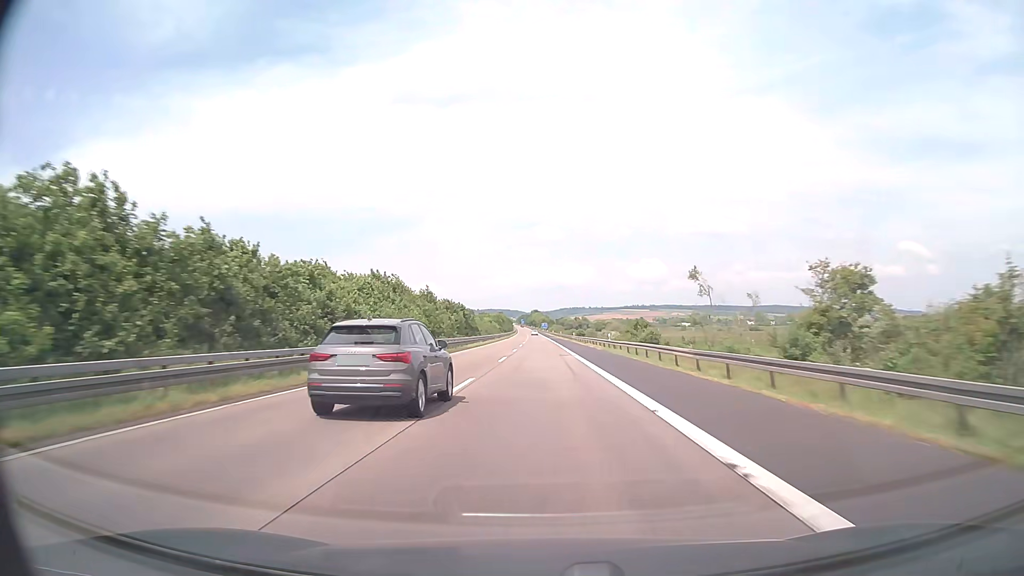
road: motorway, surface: asphalt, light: Day
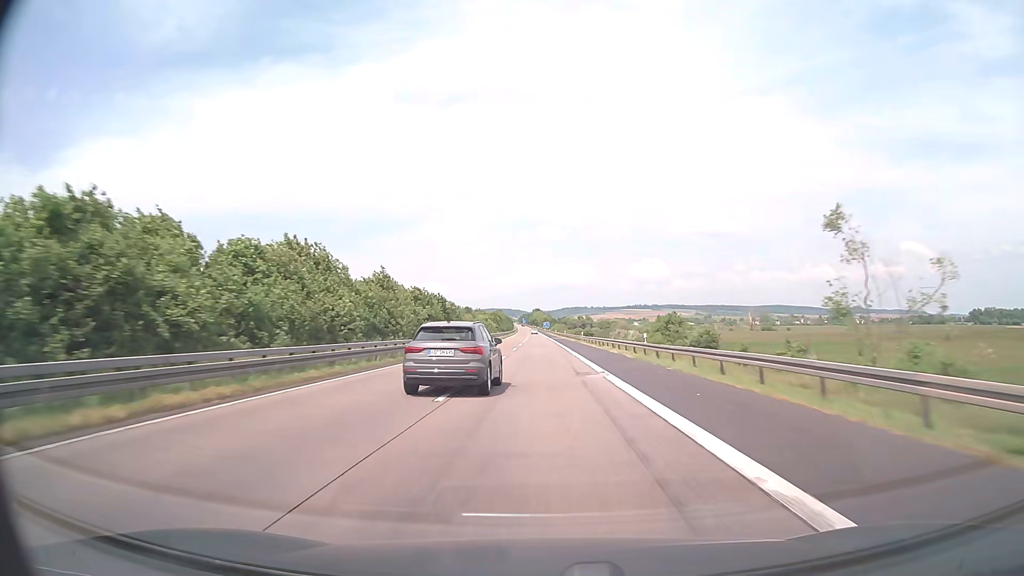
(0.0, +19.0) m; 0°
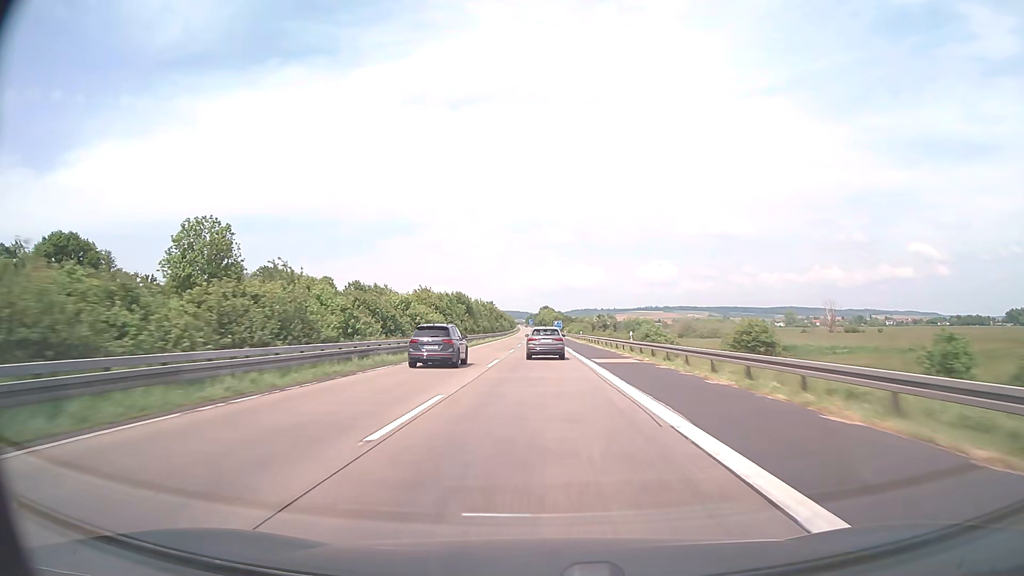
(-0.5, +95.0) m; -1°
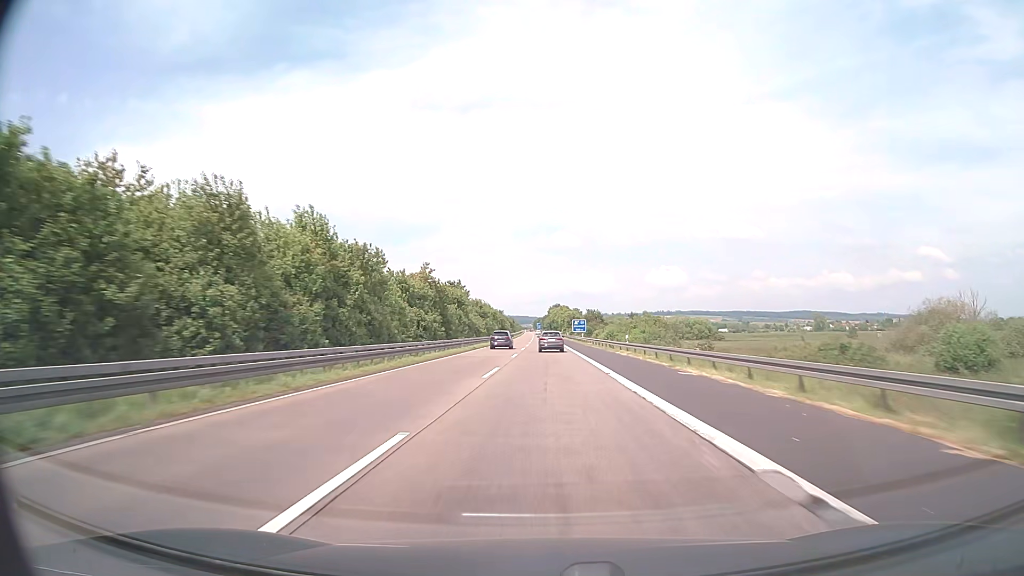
(-0.7, +94.9) m; -1°
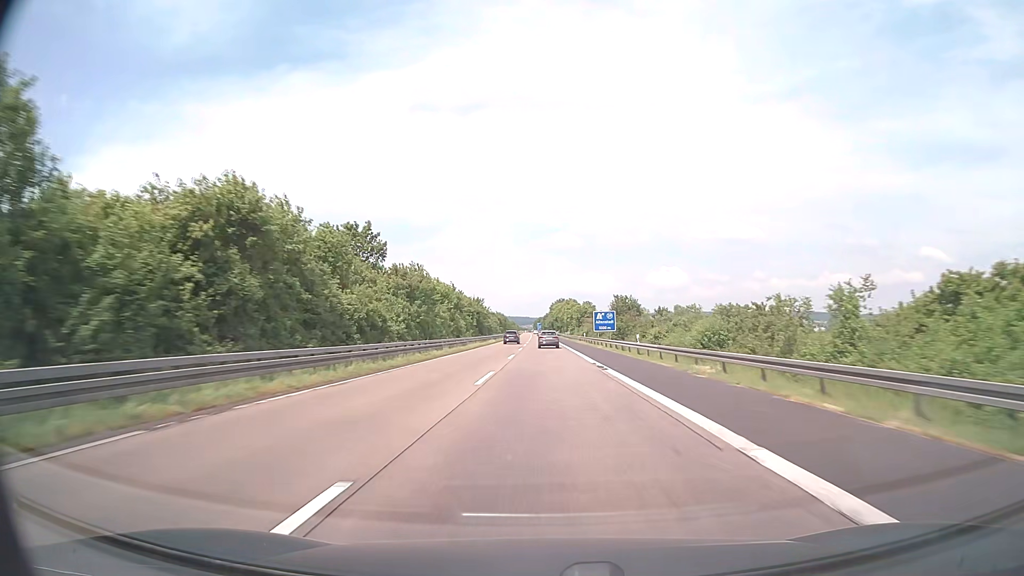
(-0.1, +57.0) m; 0°
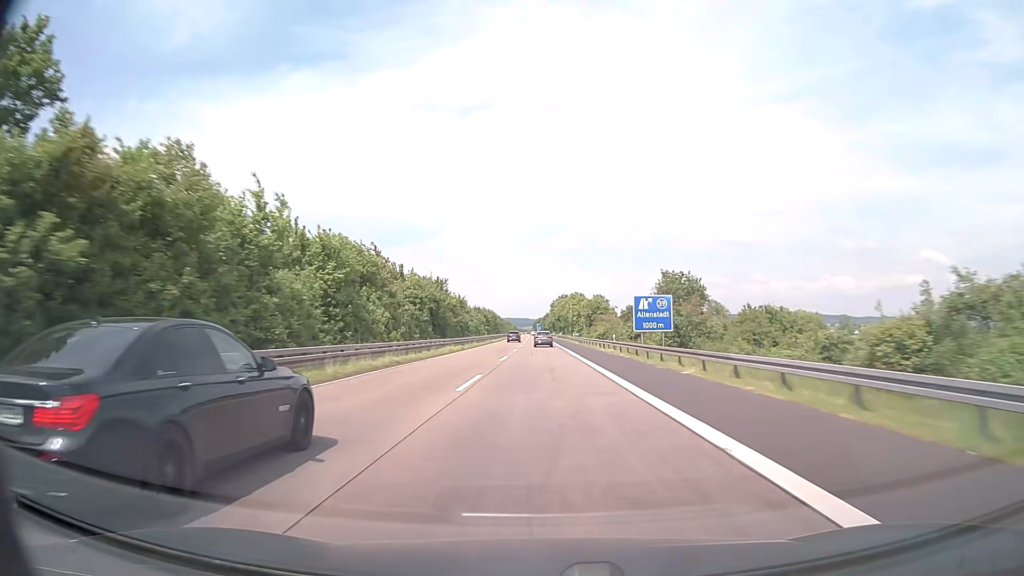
(+0.1, +38.0) m; 0°
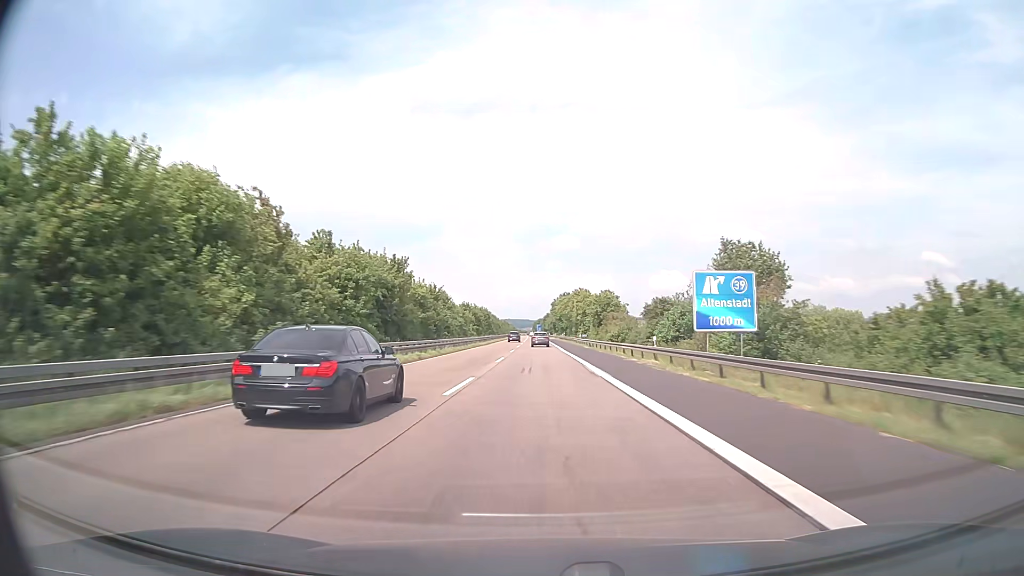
(0.0, +19.0) m; 0°
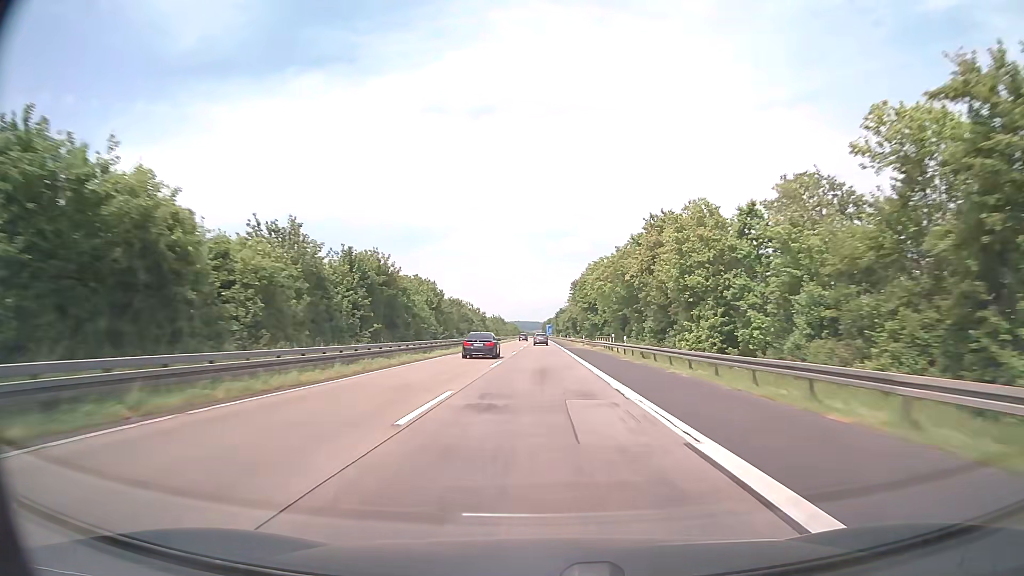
(-1.0, +95.0) m; -1°
(0, +10) (0, +20) (0, +30) (0, +40) (0, +50) (0, +60) (0, +70) (0, +80) (0, +90) (0, +100) m
